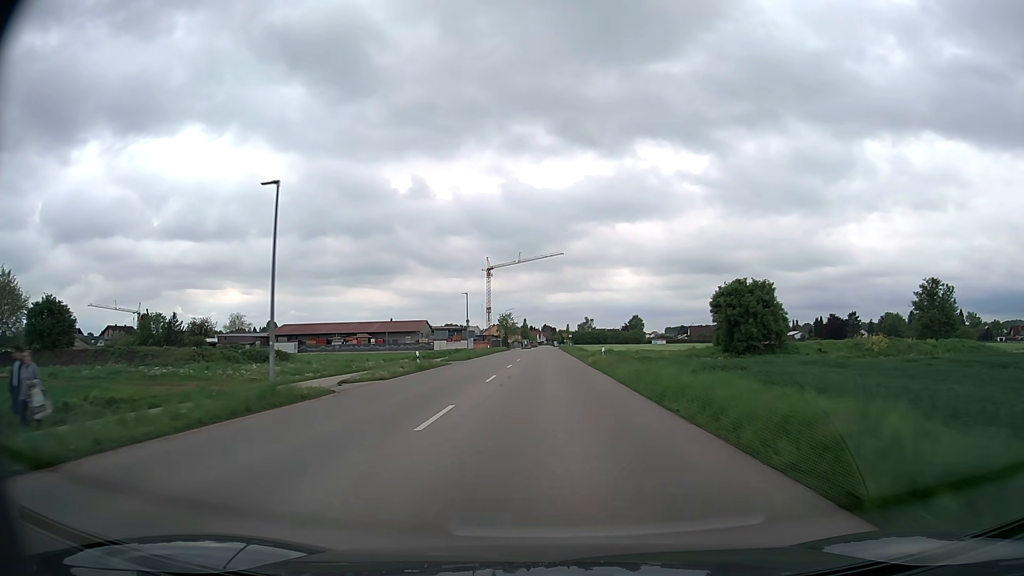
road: tertiary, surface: asphalt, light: Day
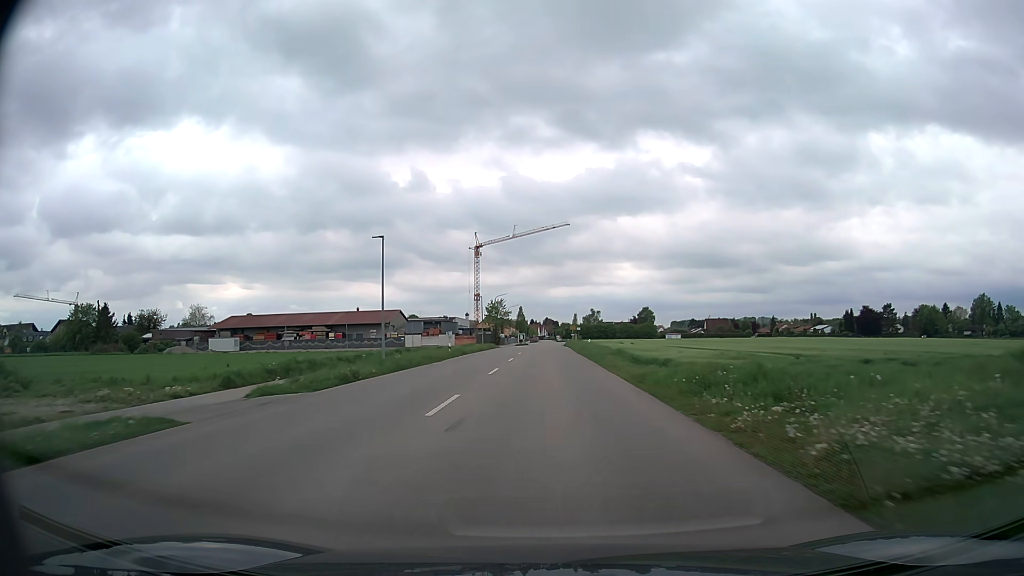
(+0.1, +34.7) m; 0°
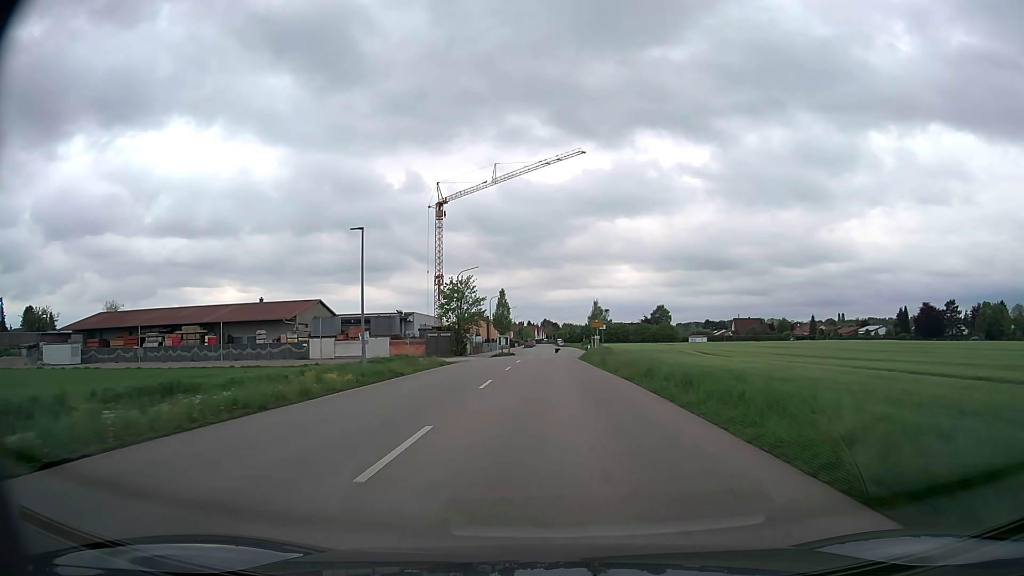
(-0.3, +52.8) m; 0°
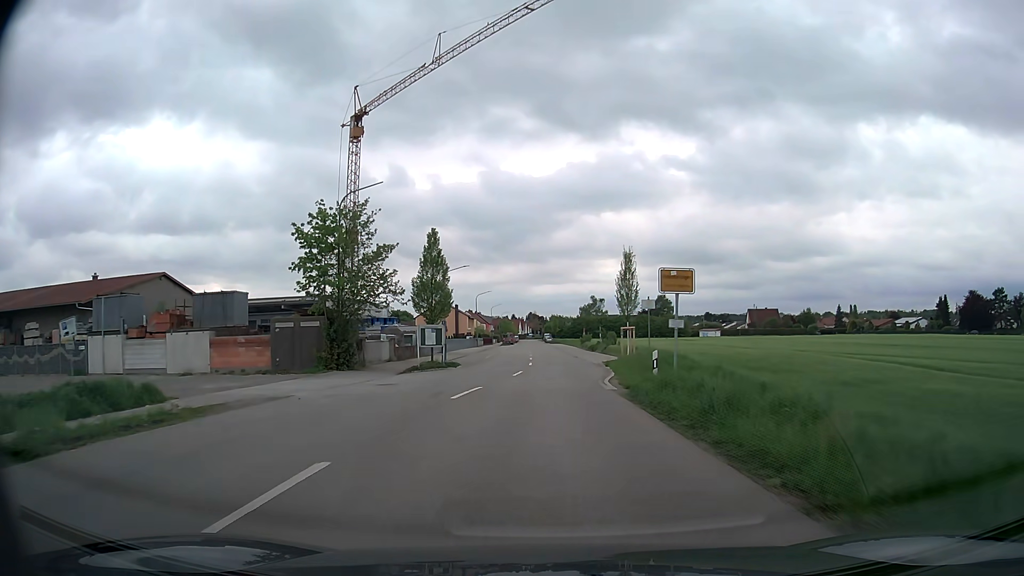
(+0.4, +39.0) m; +1°
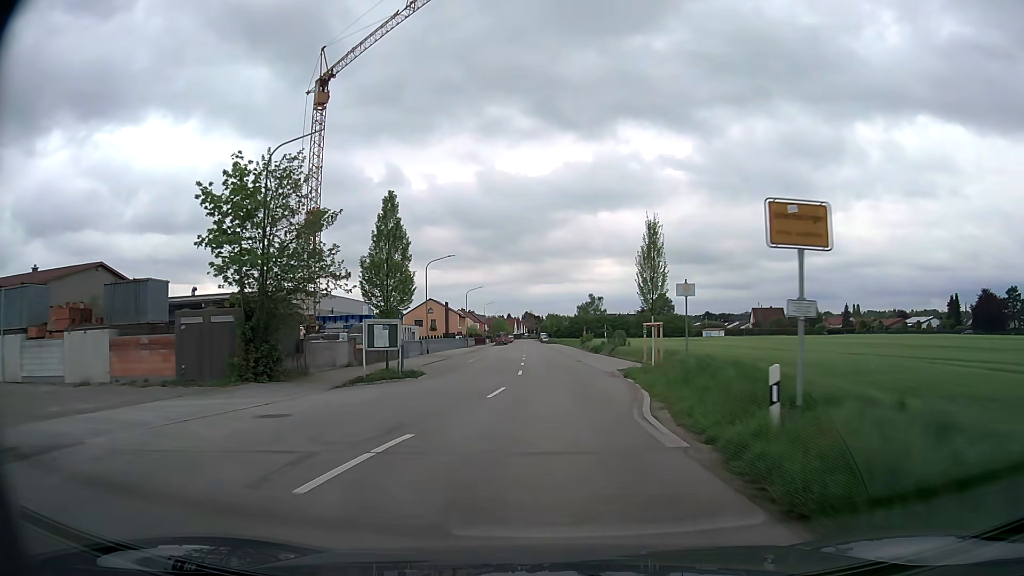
(0.0, +9.4) m; 0°
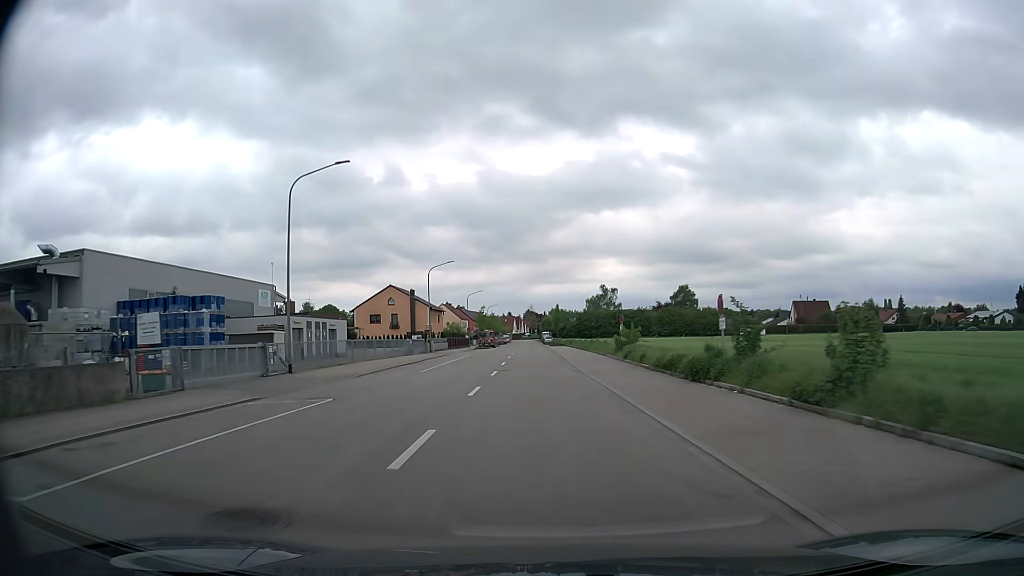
(+0.2, +37.6) m; 0°
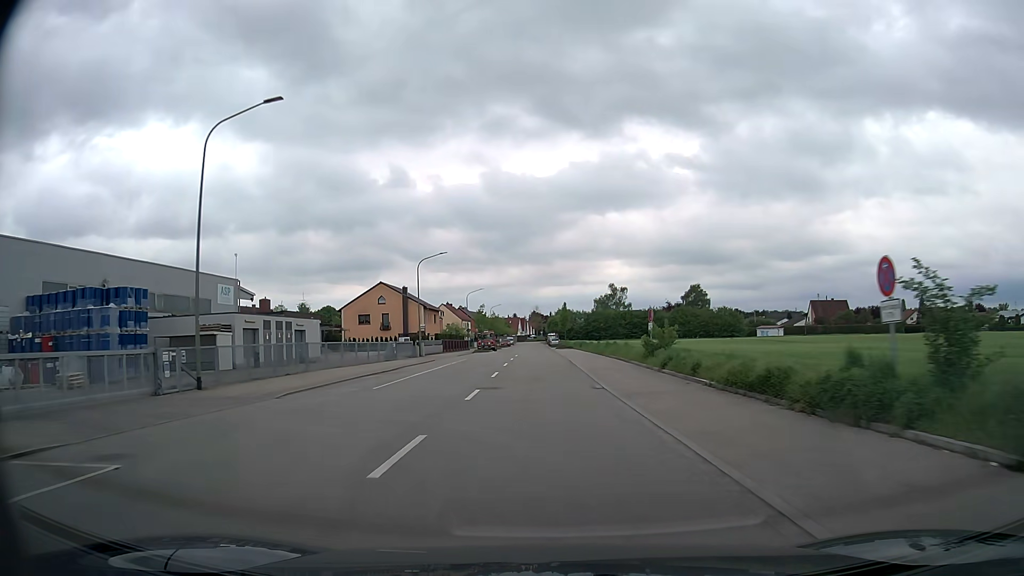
(0.0, +9.4) m; 0°
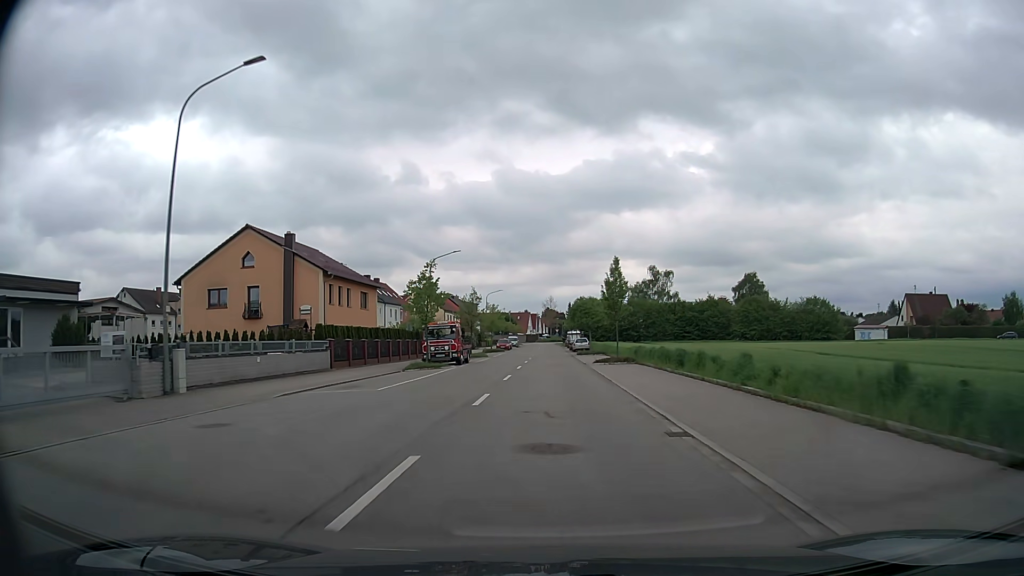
(-0.9, +47.0) m; -1°
(0, +10) (0, +20) (0, +30) (0, +40) (0, +50) (0, +60) (0, +70) (0, +80) (0, +90) (0, +100) m
